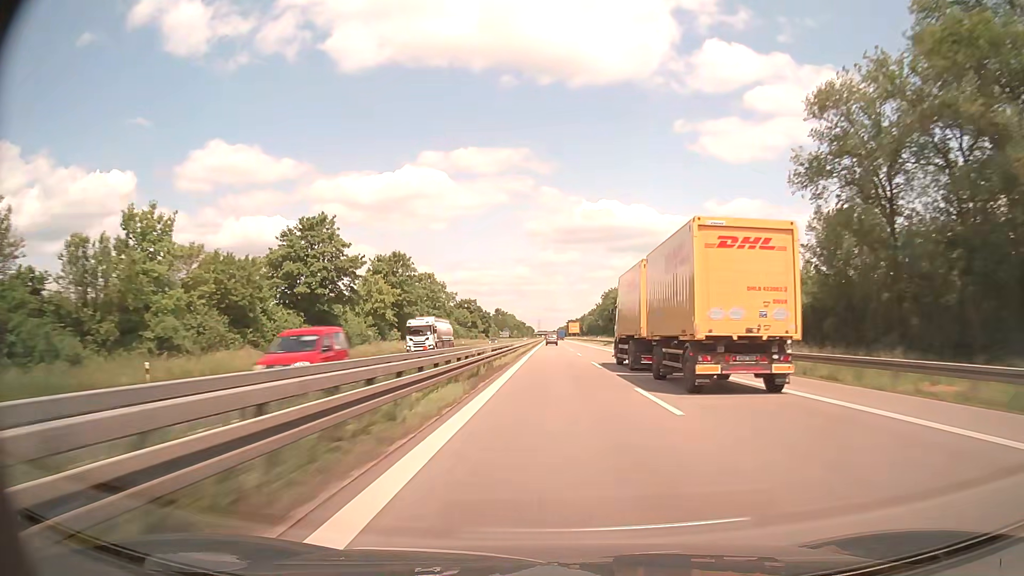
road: trunk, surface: asphalt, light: Day
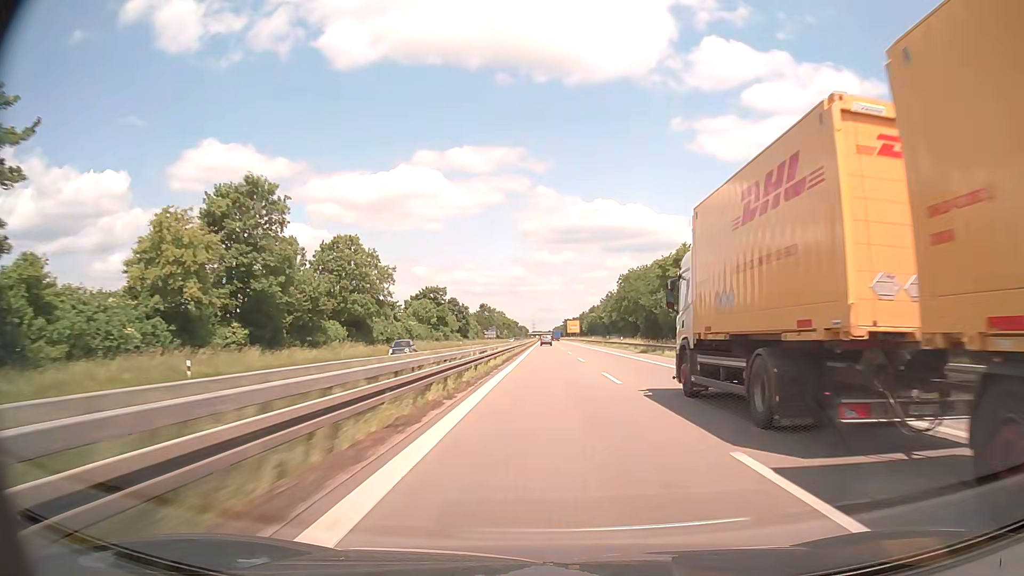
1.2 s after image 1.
(+0.1, +45.6) m; 0°
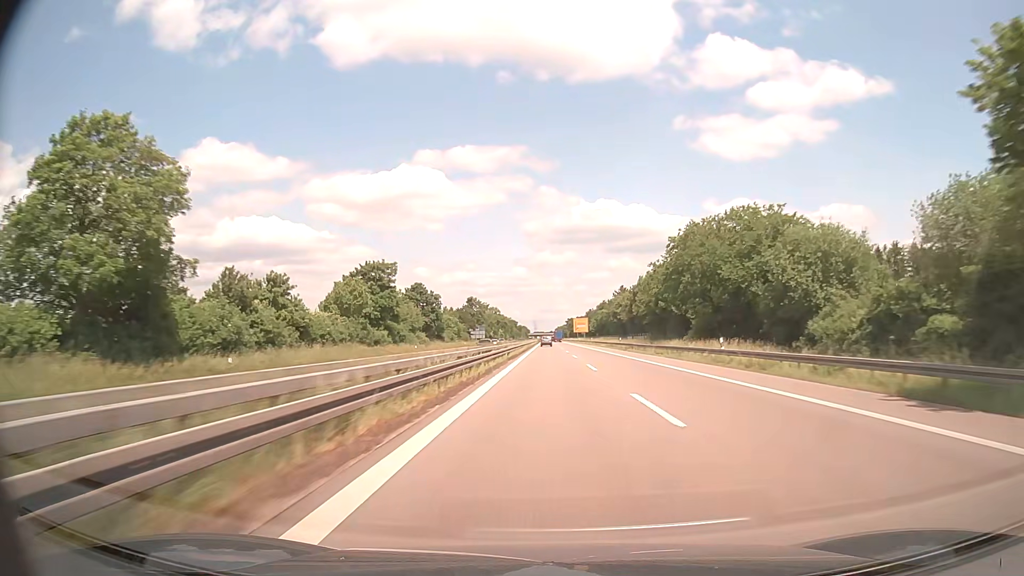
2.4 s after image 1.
(0.0, +45.3) m; 0°
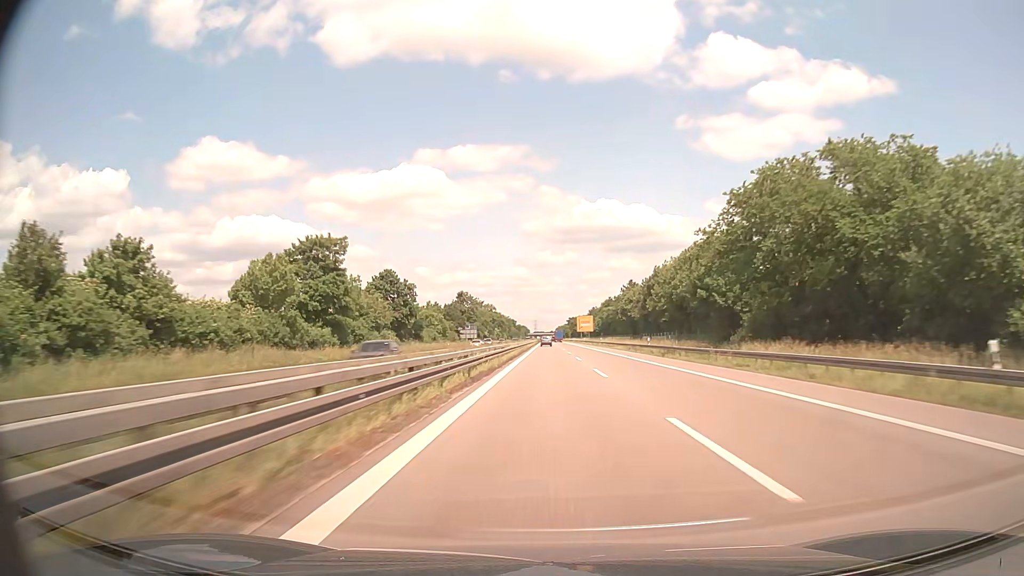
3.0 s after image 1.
(0.0, +22.6) m; 0°
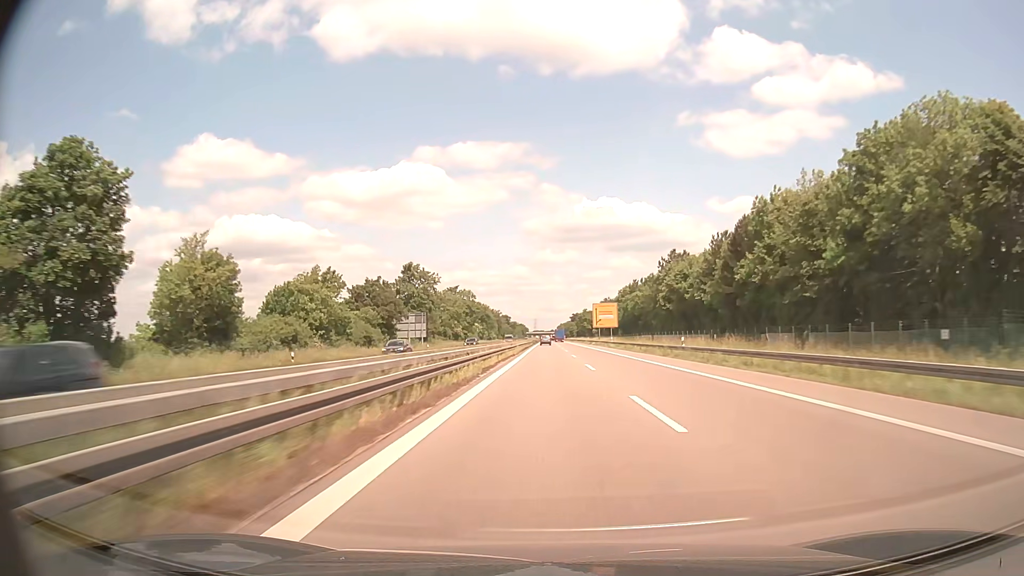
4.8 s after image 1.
(+0.2, +67.7) m; 0°
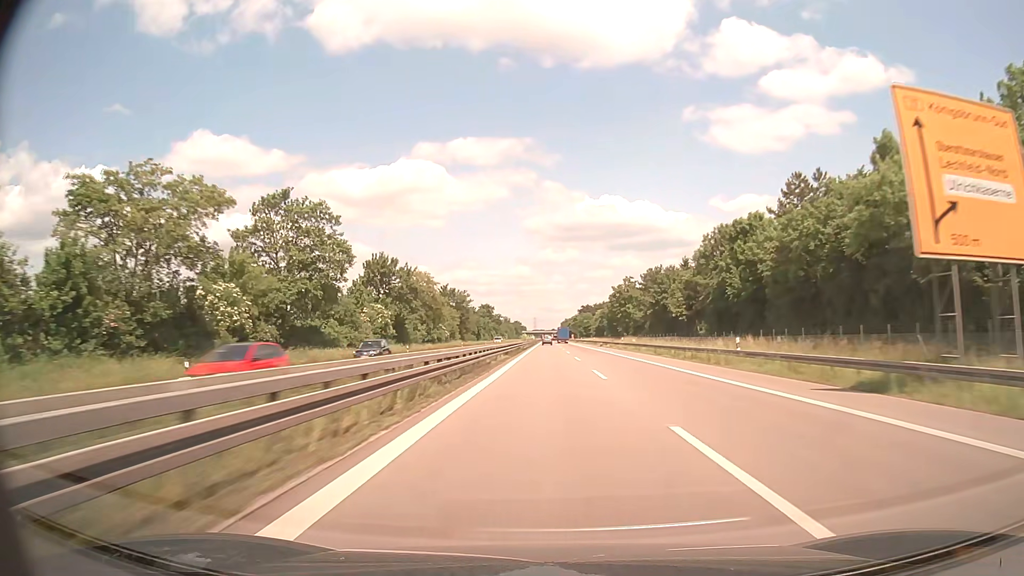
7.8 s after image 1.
(-0.2, +113.0) m; 0°
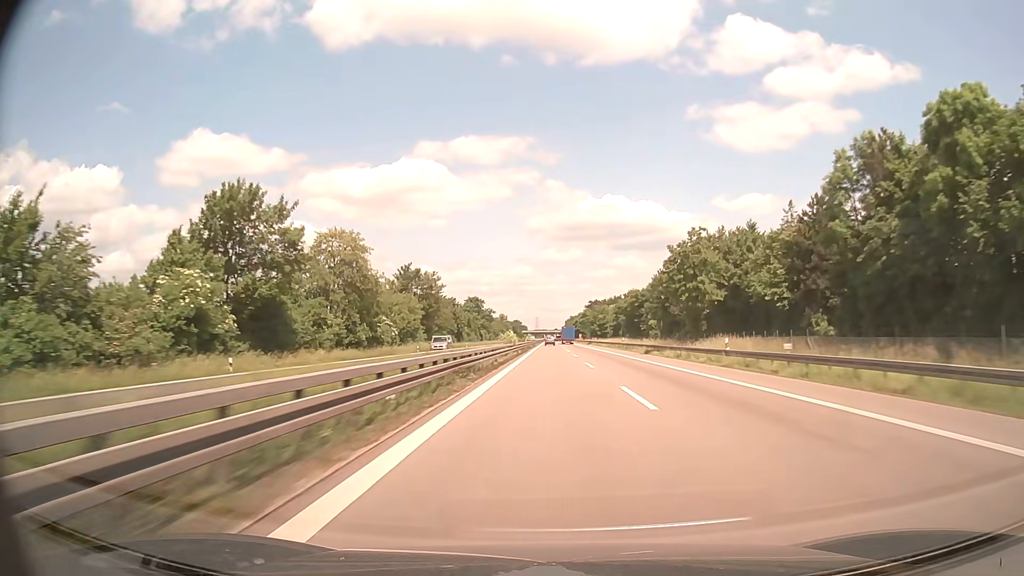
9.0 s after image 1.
(0.0, +45.5) m; 0°
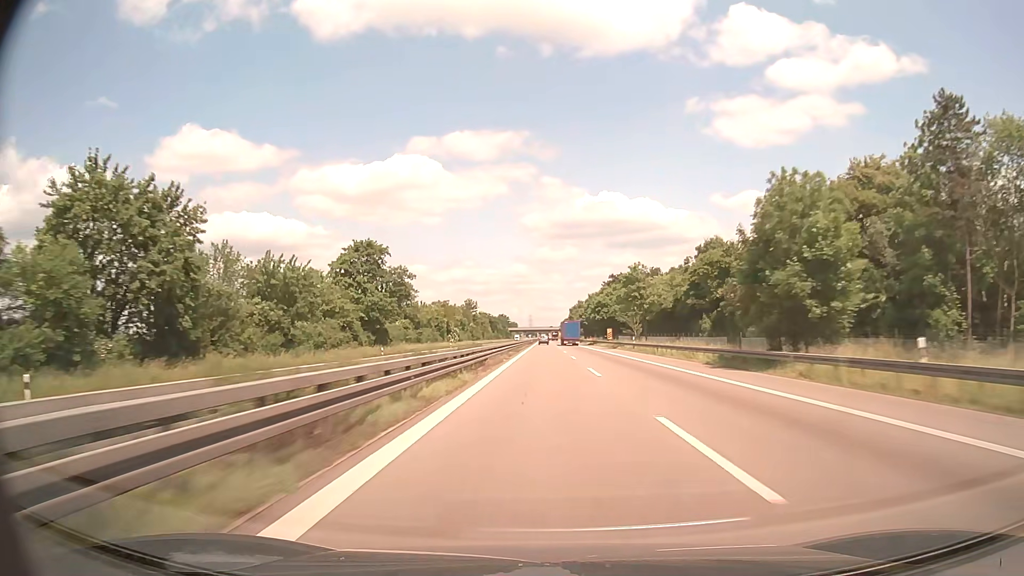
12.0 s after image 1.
(+0.5, +114.9) m; 0°
(0, +10) (0, +20) (0, +30) (0, +40) (0, +50) (0, +60) (0, +70) (0, +80) (0, +90) (0, +100) m
